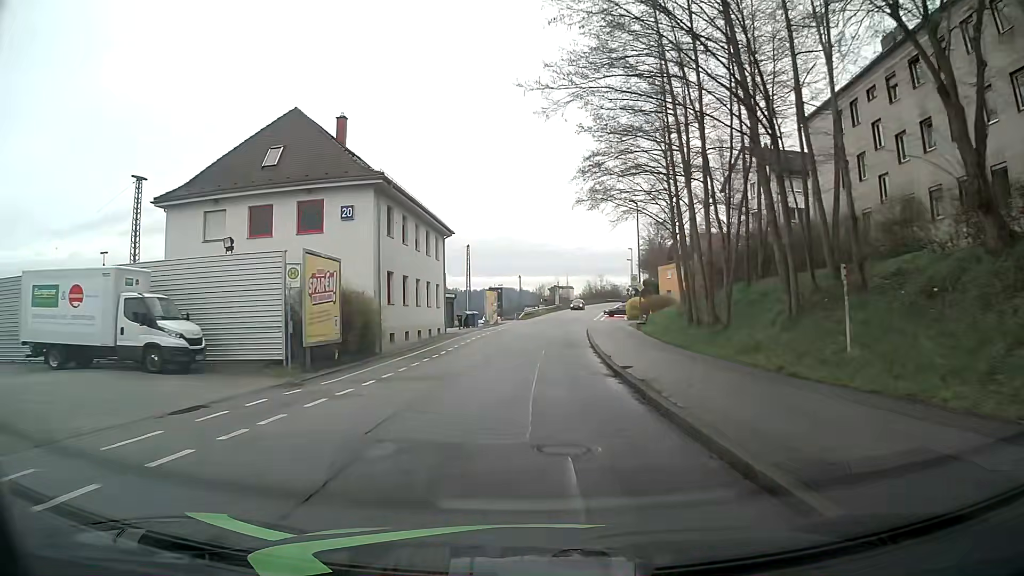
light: Day
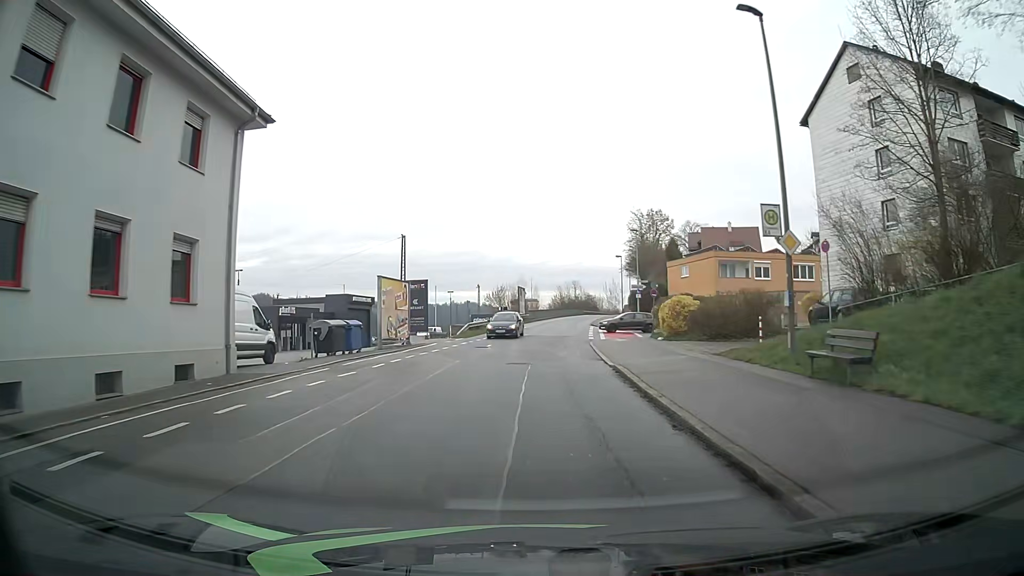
(+0.6, +30.1) m; +3°
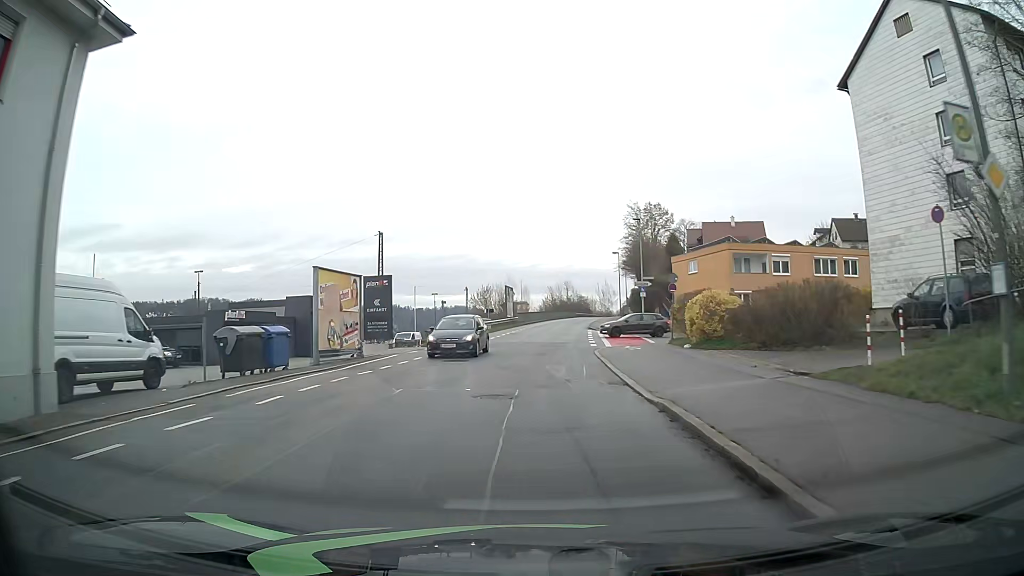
(0.0, +7.5) m; +1°
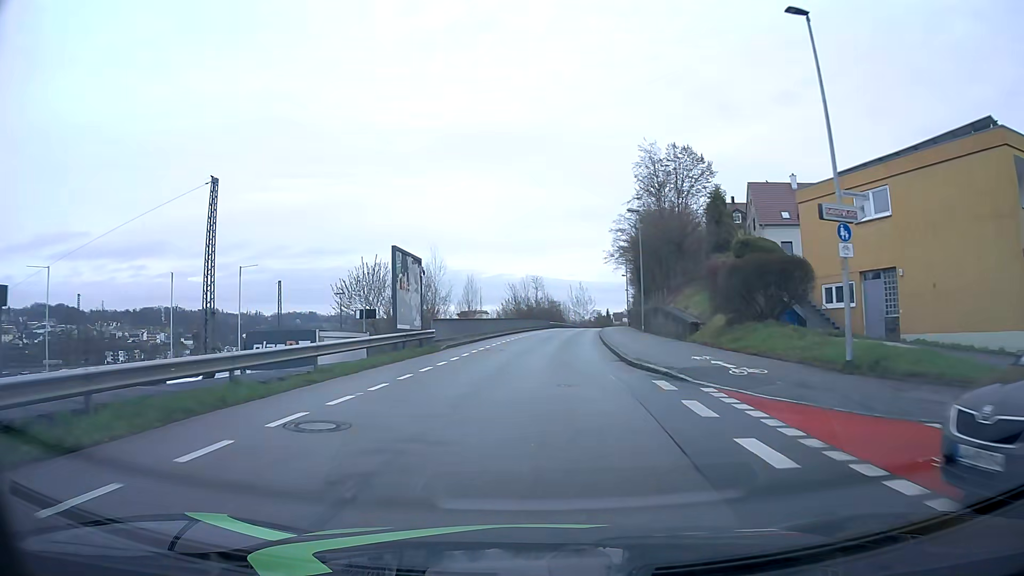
(+0.8, +37.2) m; +4°
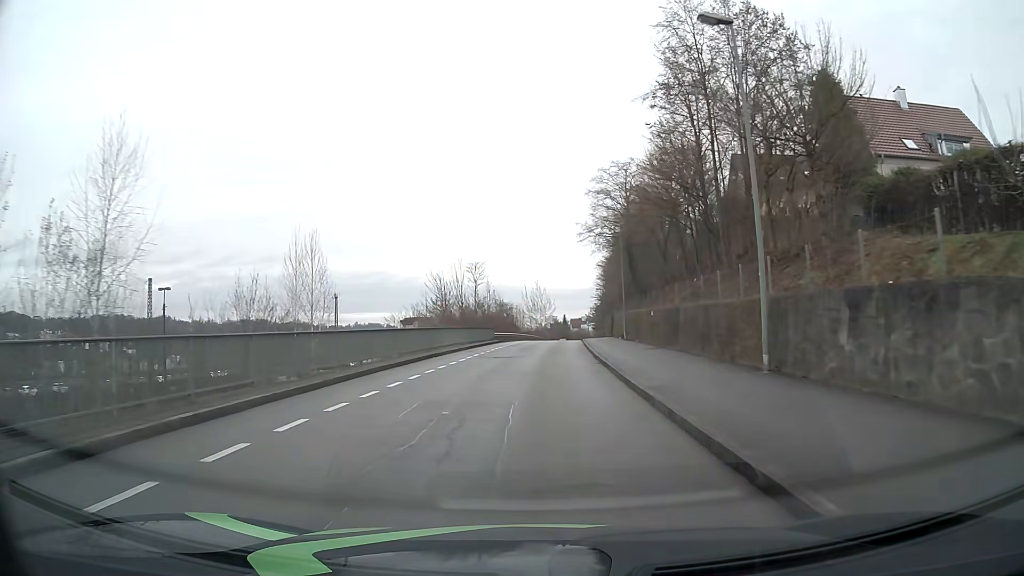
(+1.1, +29.8) m; +4°
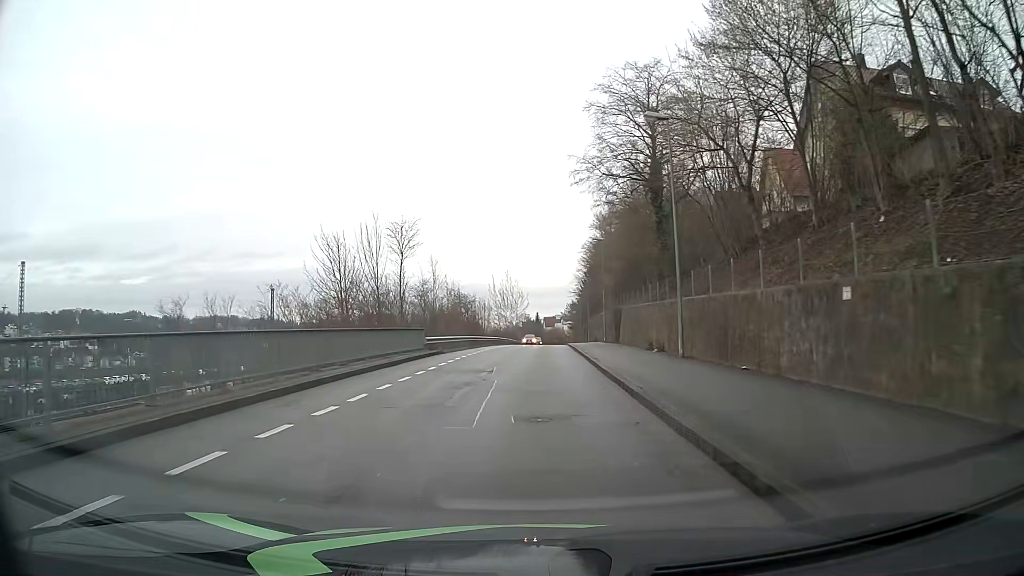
(+0.4, +22.9) m; +2°
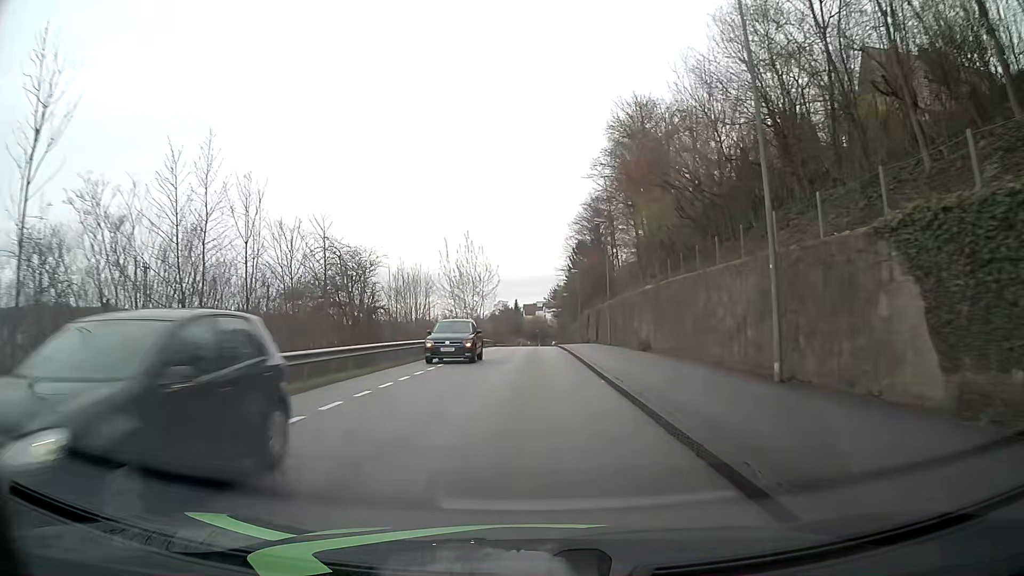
(+0.7, +39.4) m; +2°
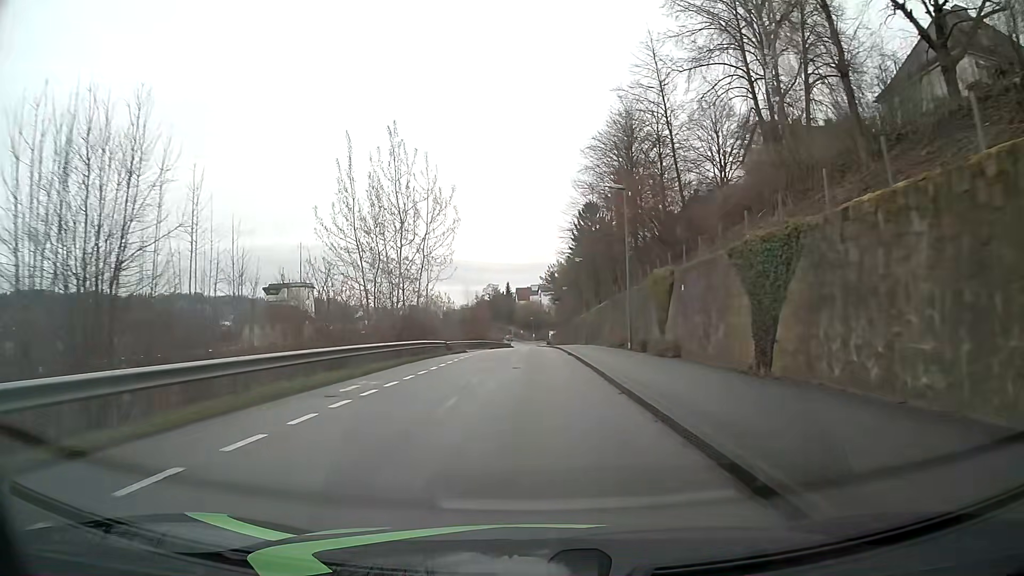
(+0.1, +40.4) m; 0°
(0, +10) (0, +20) (0, +30) (0, +40) (+1, +50) (+1, +60) (+1, +70) (+1, +80) (+1, +90) (+1, +100) m
